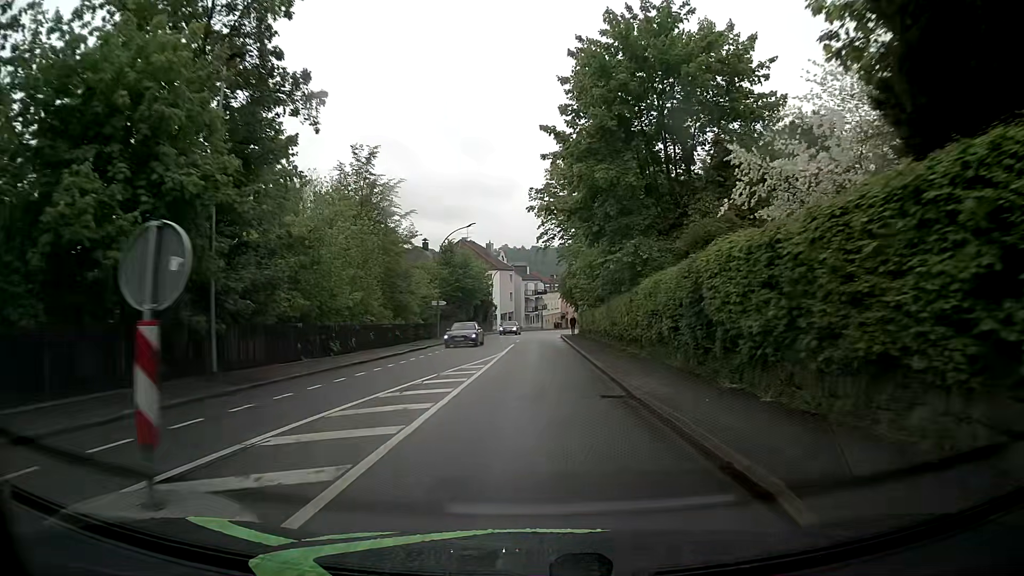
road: tertiary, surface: asphalt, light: Day
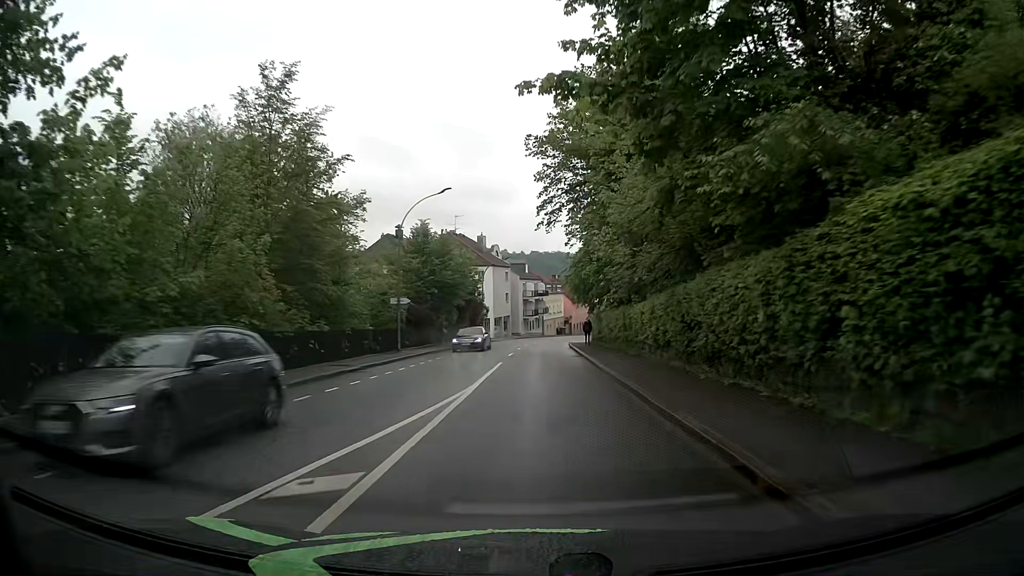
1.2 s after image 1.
(-0.1, +15.2) m; -1°
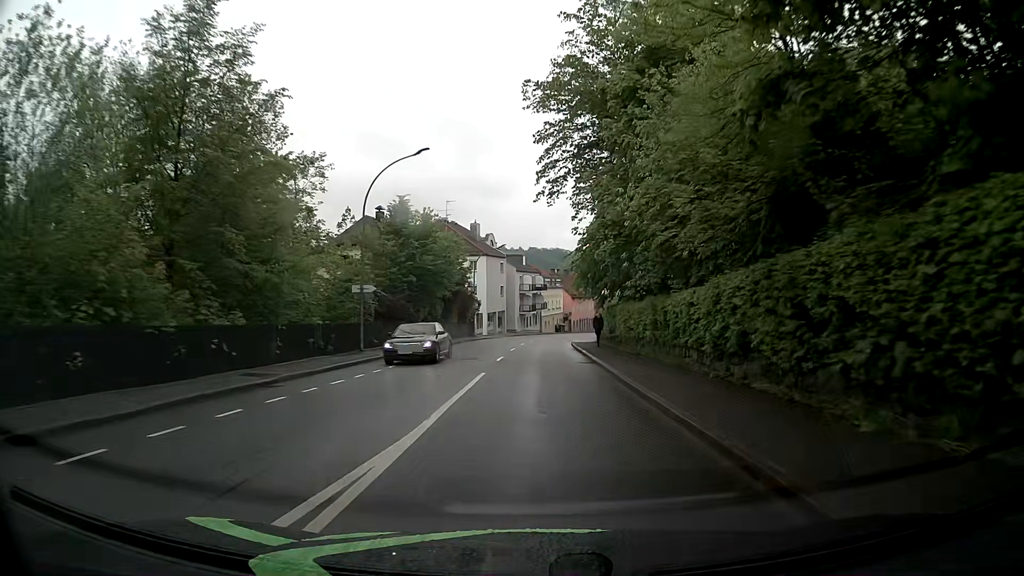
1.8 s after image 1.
(0.0, +7.6) m; +1°
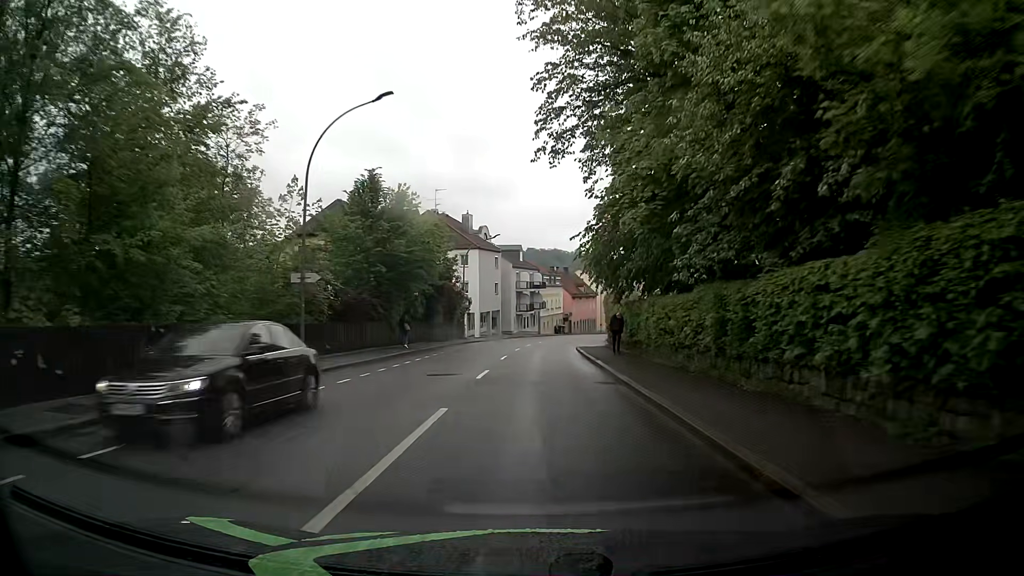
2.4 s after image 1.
(-0.2, +7.6) m; -1°
